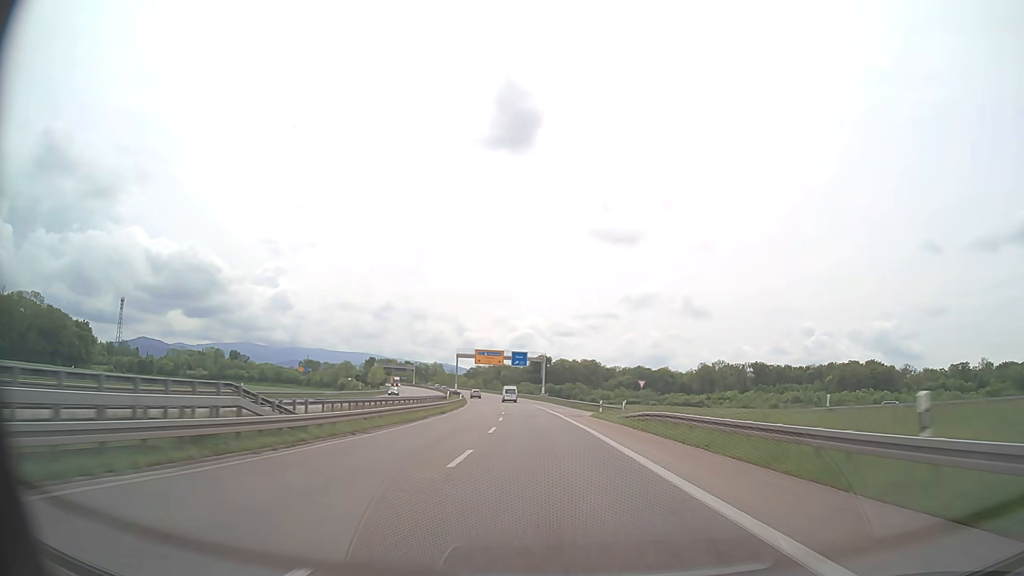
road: trunk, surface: asphalt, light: Day
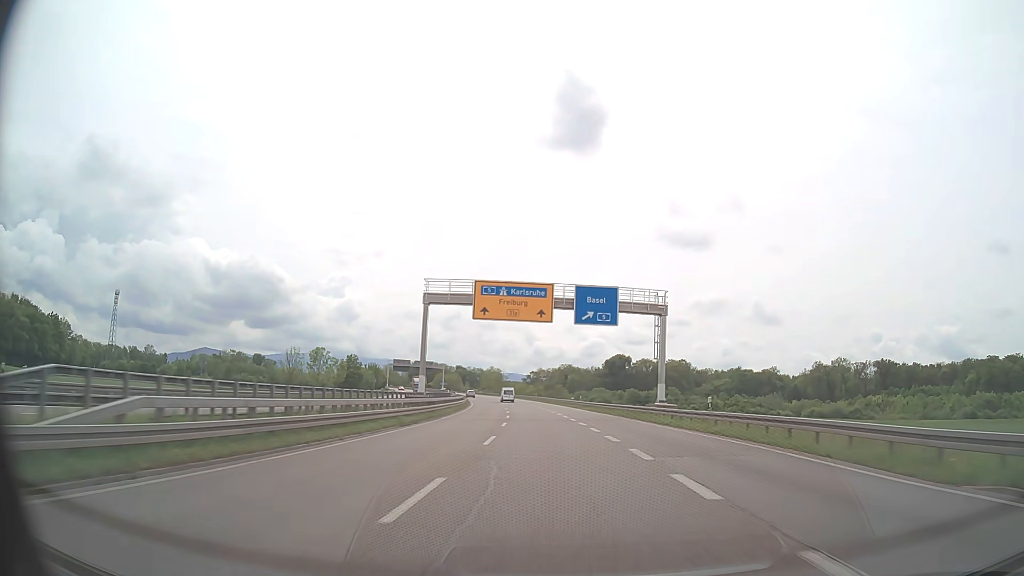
(-4.4, +77.9) m; -6°
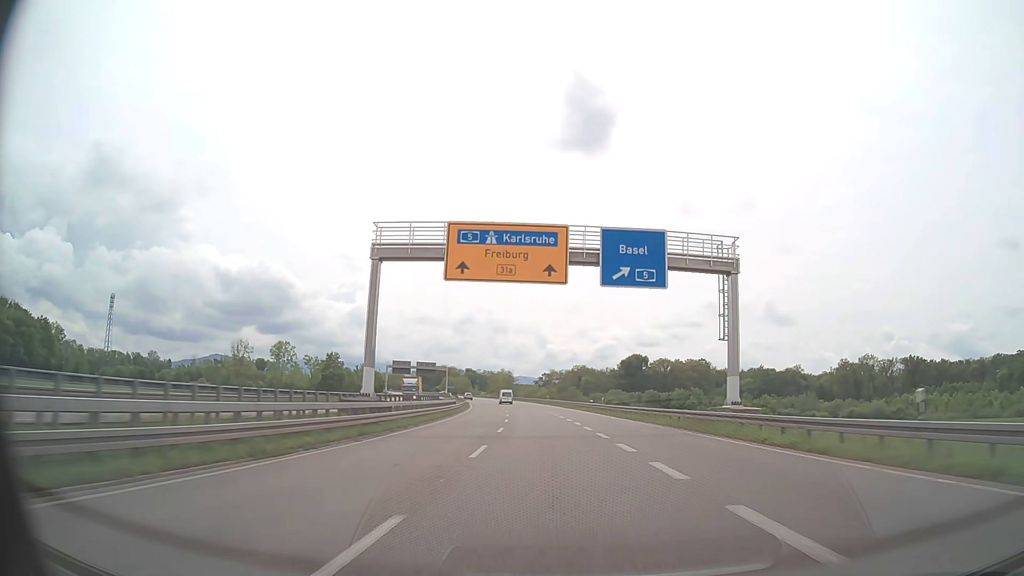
(-0.2, +15.6) m; -1°
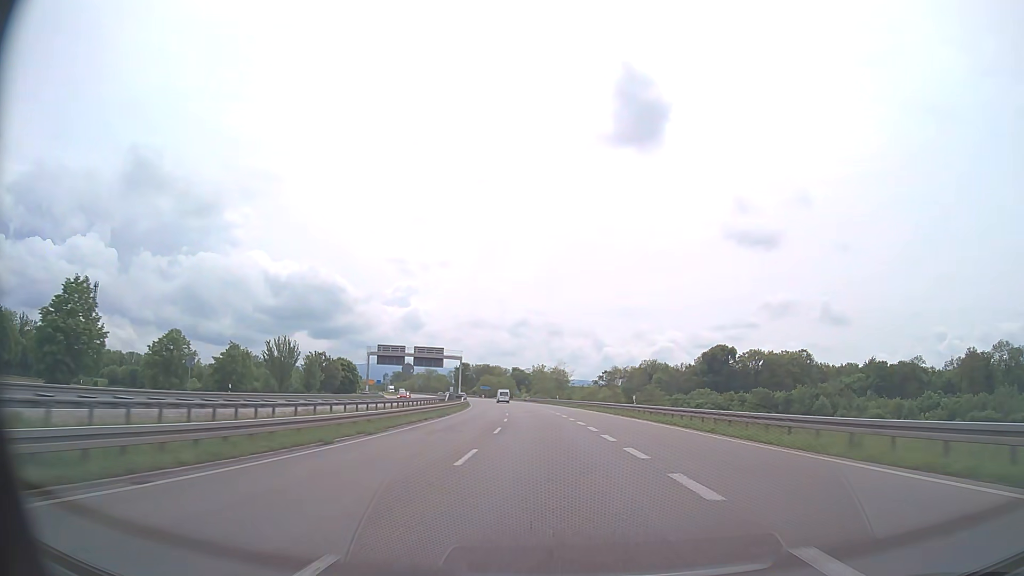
(-2.4, +62.3) m; -5°
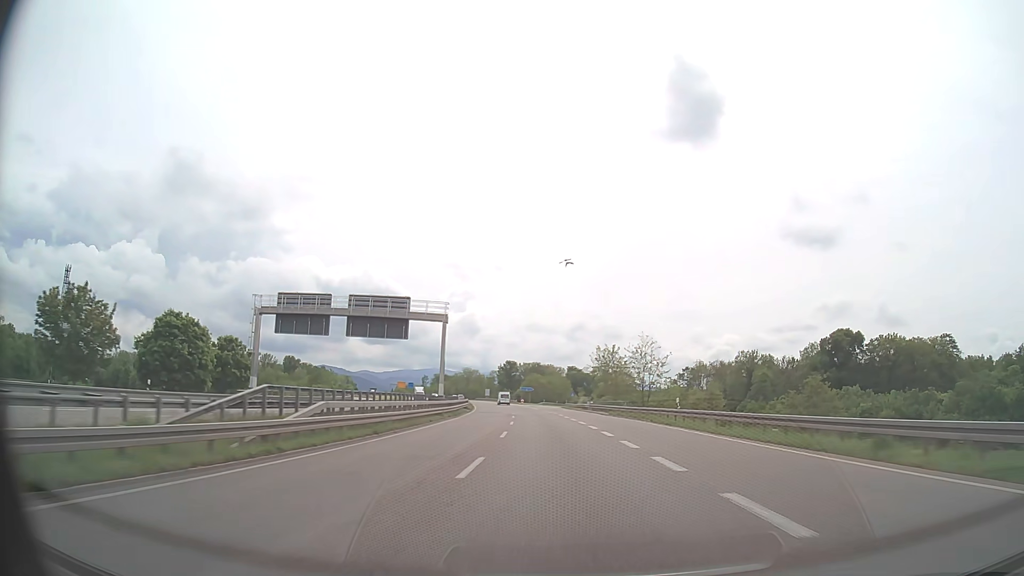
(-2.7, +62.4) m; -5°
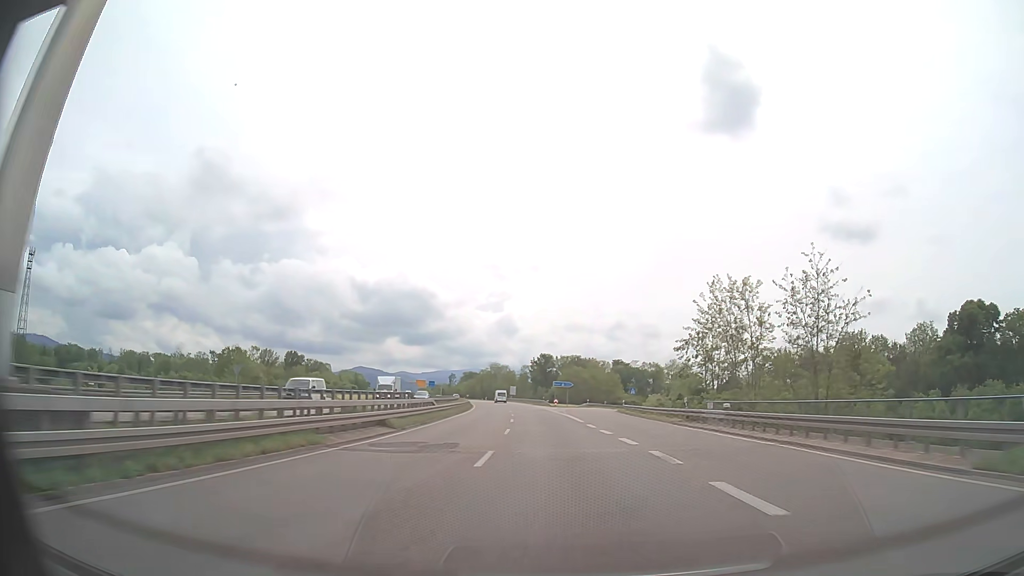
(-1.4, +46.9) m; -3°
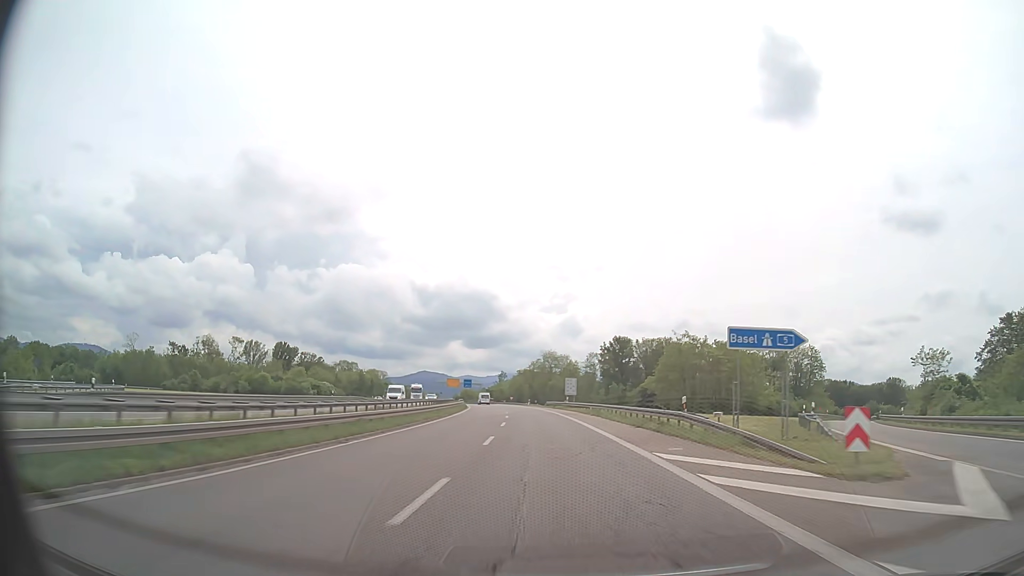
(-3.8, +78.0) m; -5°
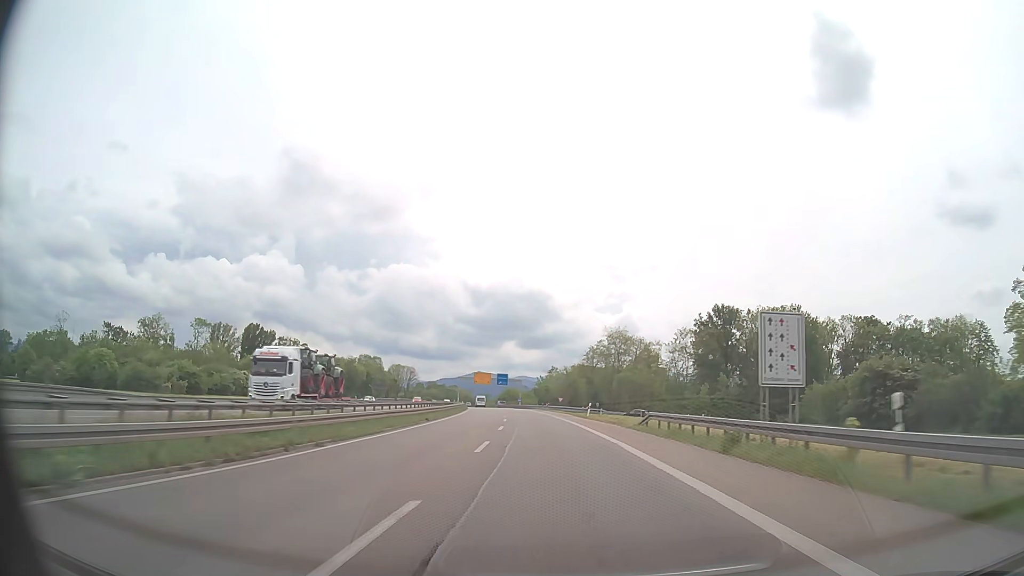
(-2.9, +62.4) m; -5°
(0, +10) (0, +20) (-1, +30) (-1, +40) (-2, +50) (-3, +60) (-3, +70) (-4, +80) (-6, +90) (-7, +100) m
